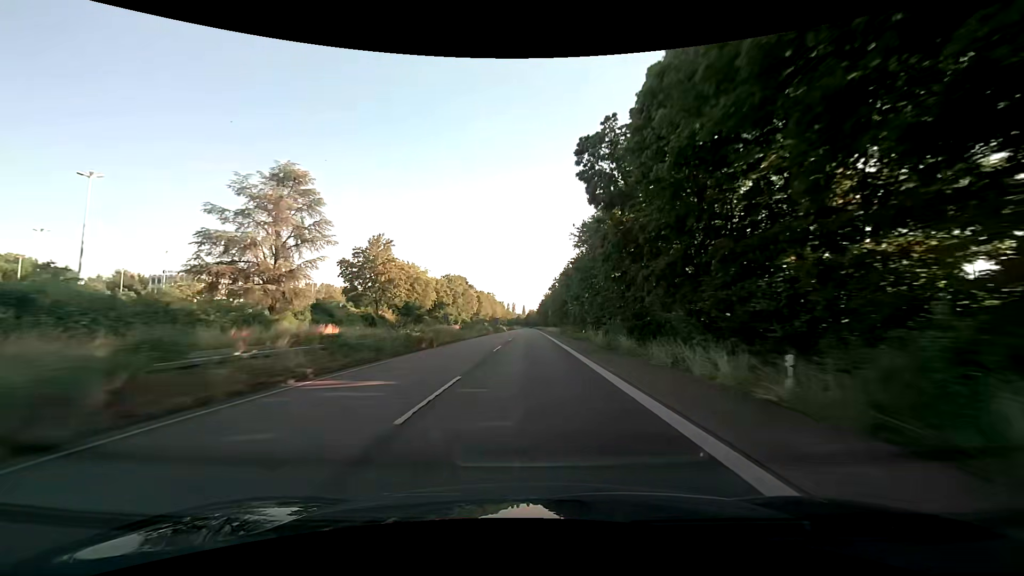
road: trunk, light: Day
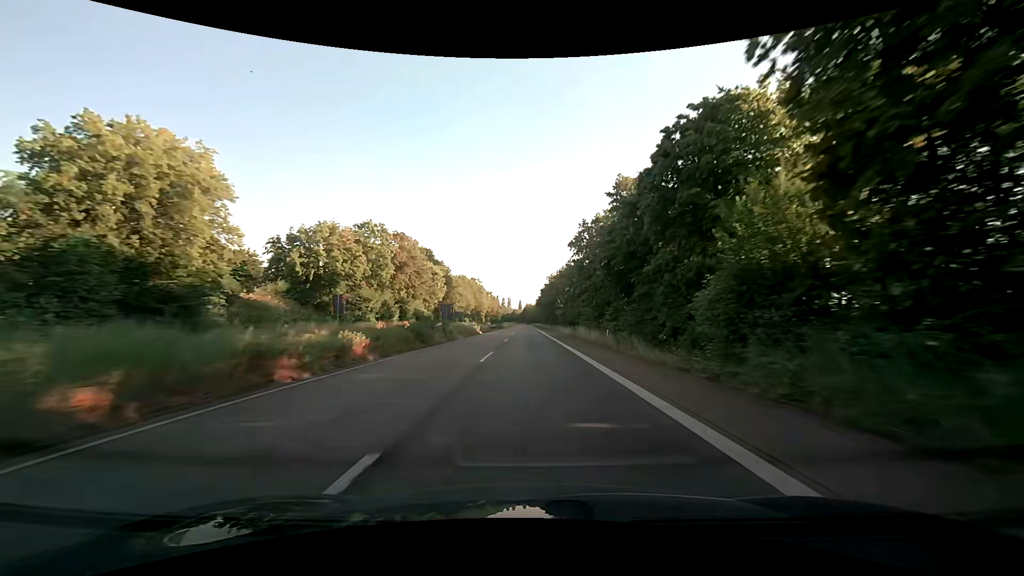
(+0.2, +61.5) m; +1°
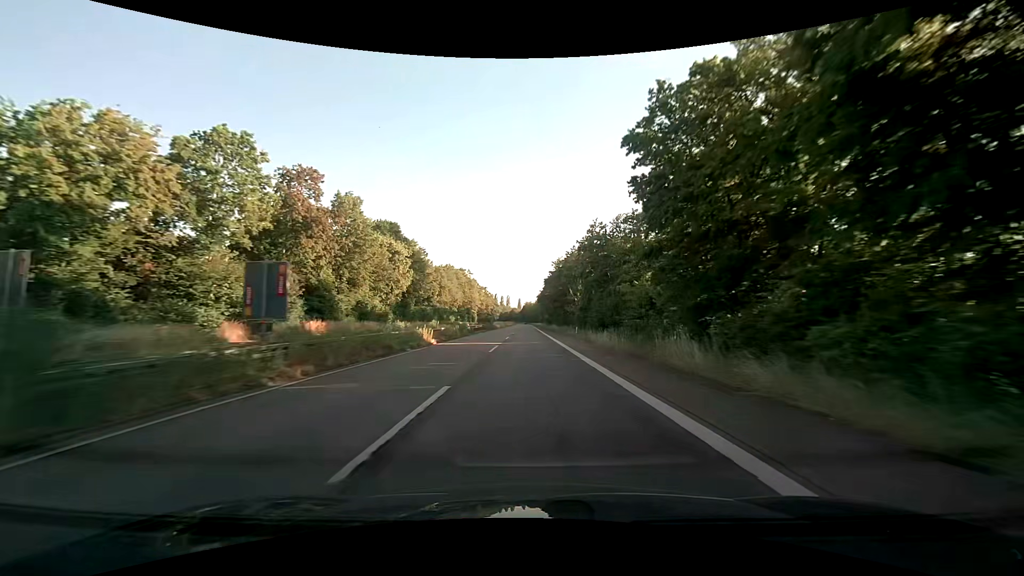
(-0.1, +31.0) m; 0°
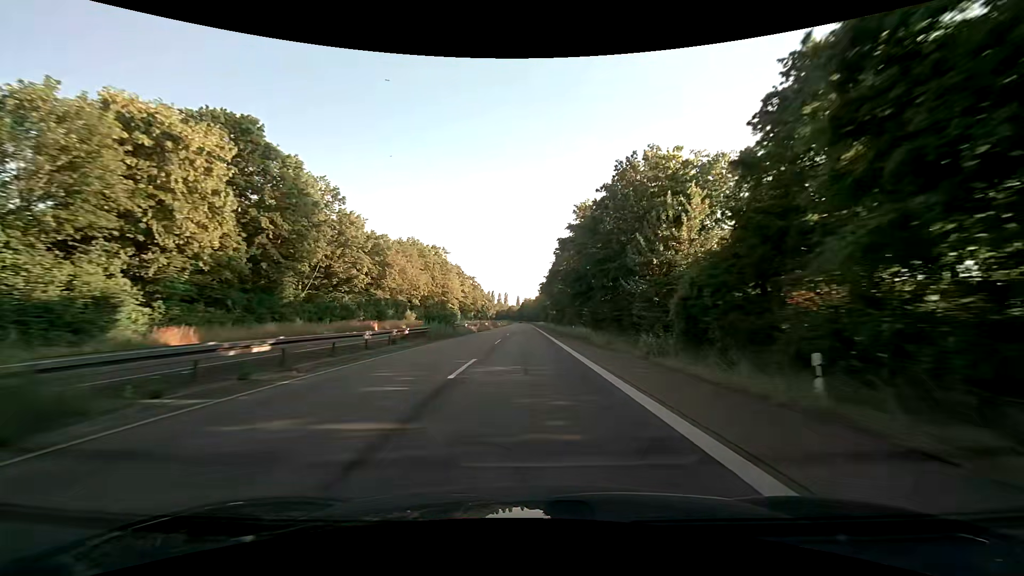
(0.0, +46.8) m; 0°
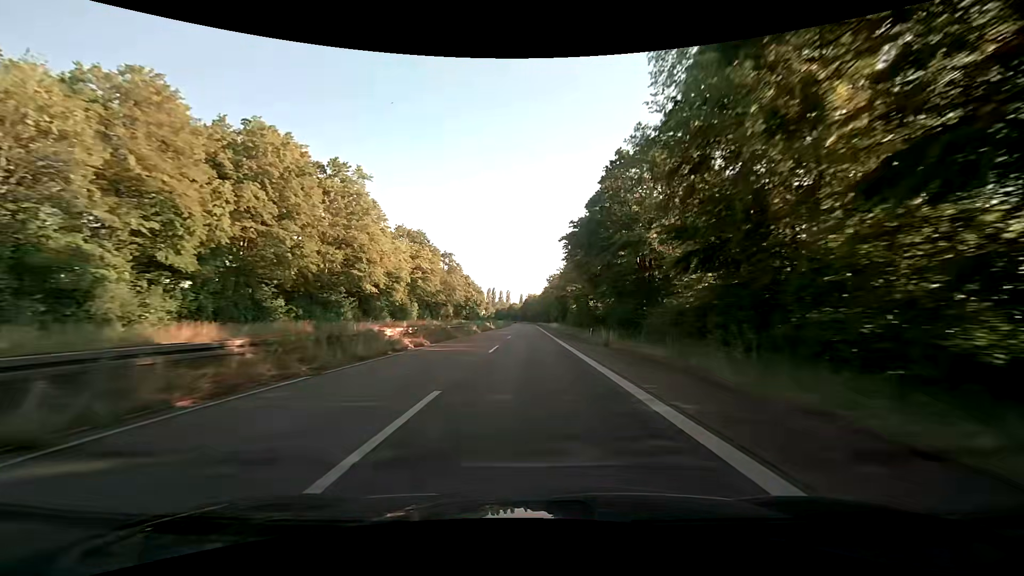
(-0.4, +62.1) m; 0°
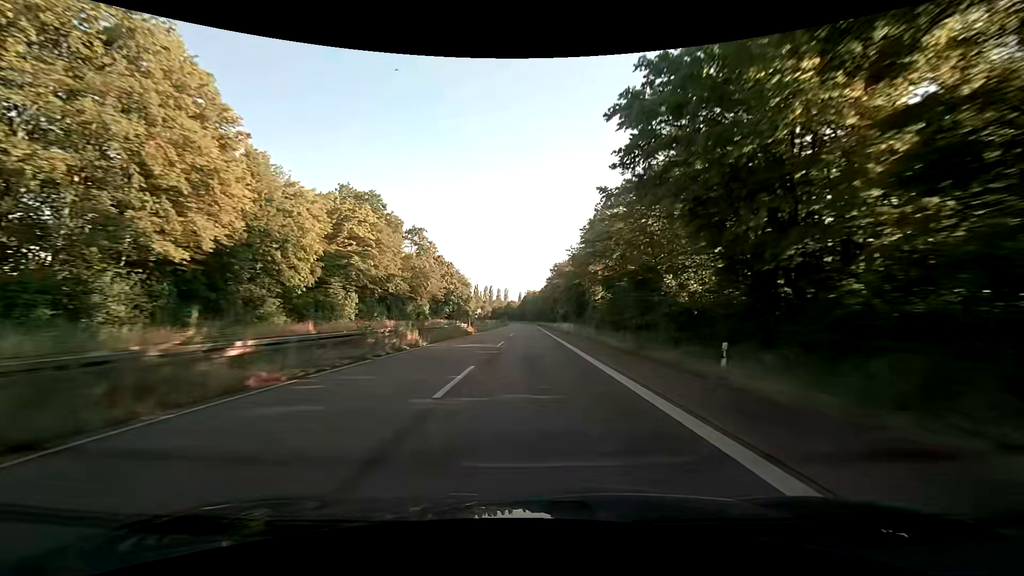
(0.0, +30.8) m; 0°
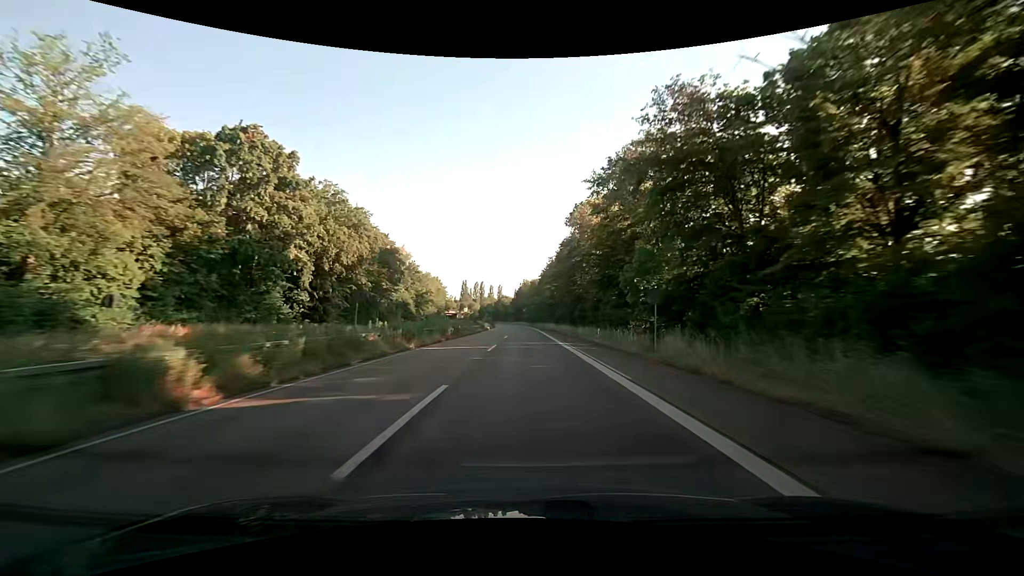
(+0.4, +76.3) m; +1°
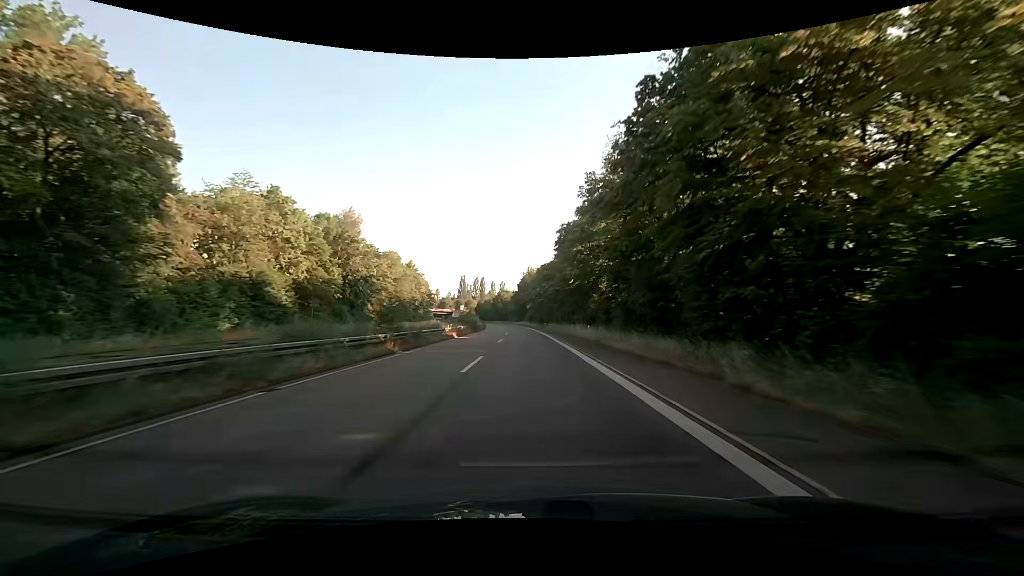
(-0.2, +45.3) m; -1°
(0, +10) (0, +20) (0, +30) (0, +40) (0, +50) (-1, +60) (-1, +70) (-1, +80) (-2, +90) (-2, +100) m
